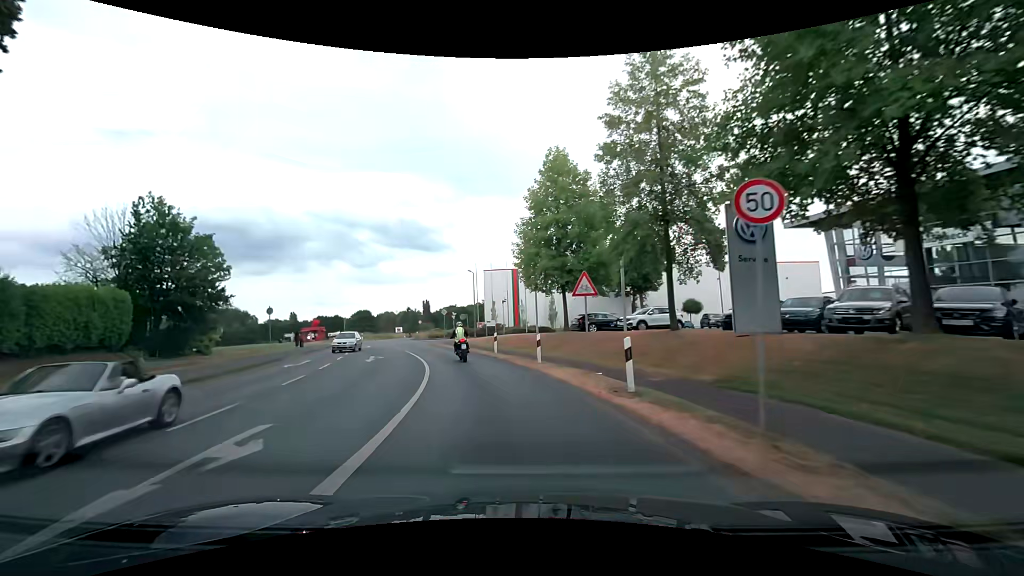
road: secondary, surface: asphalt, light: Day
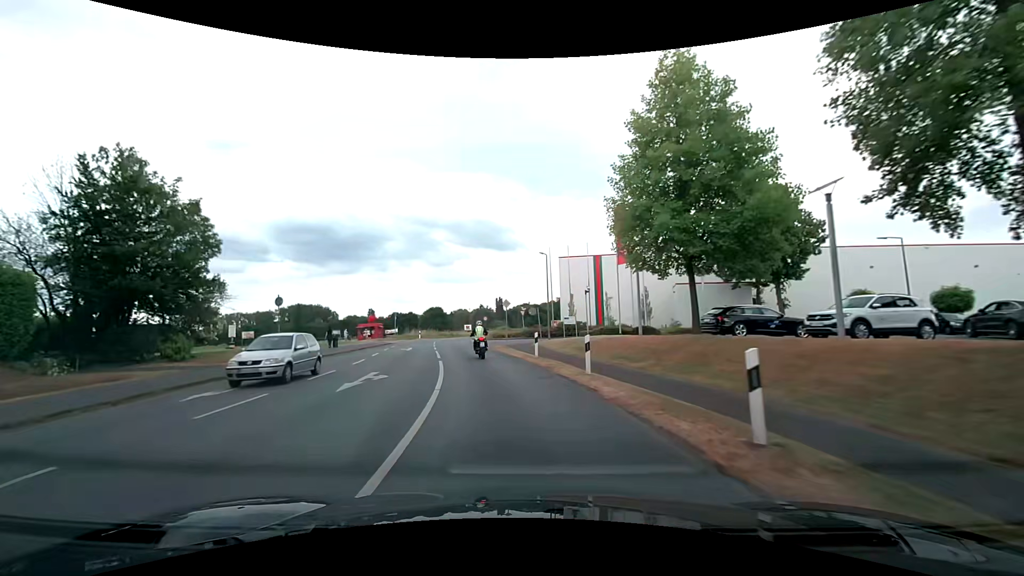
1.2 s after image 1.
(-1.0, +12.3) m; -9°
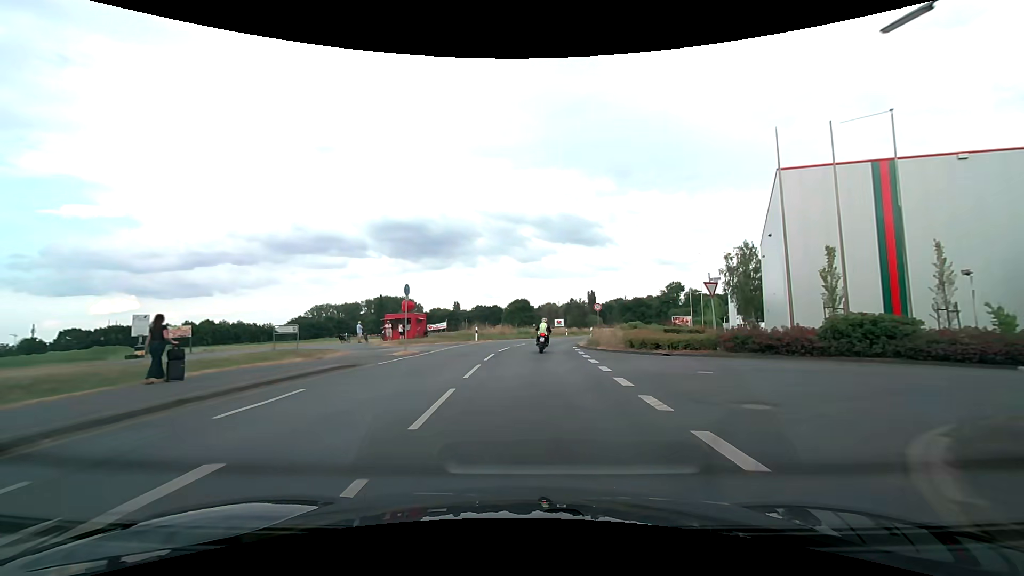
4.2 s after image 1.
(-3.8, +32.3) m; -10°
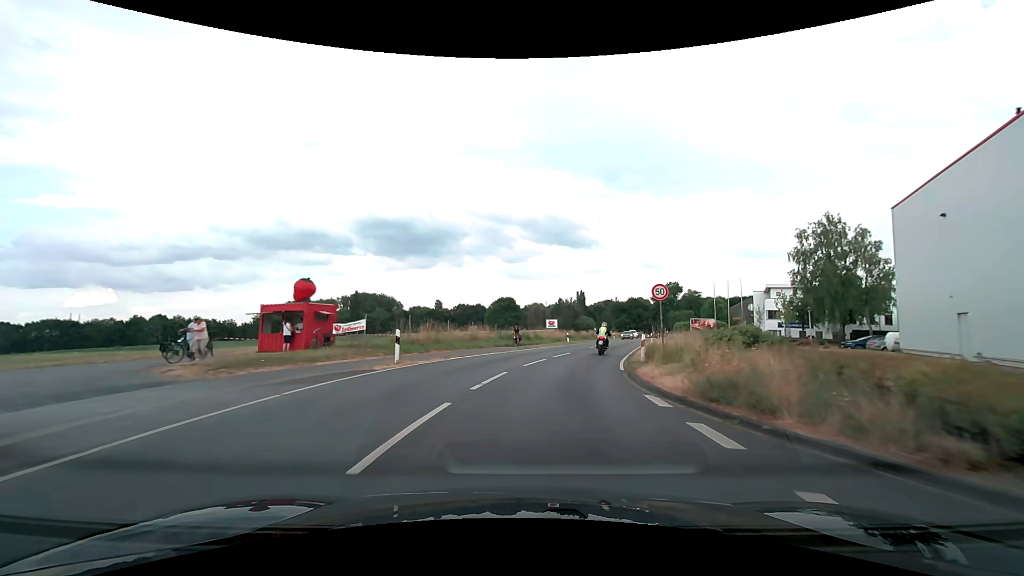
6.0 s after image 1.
(+0.2, +20.4) m; +2°
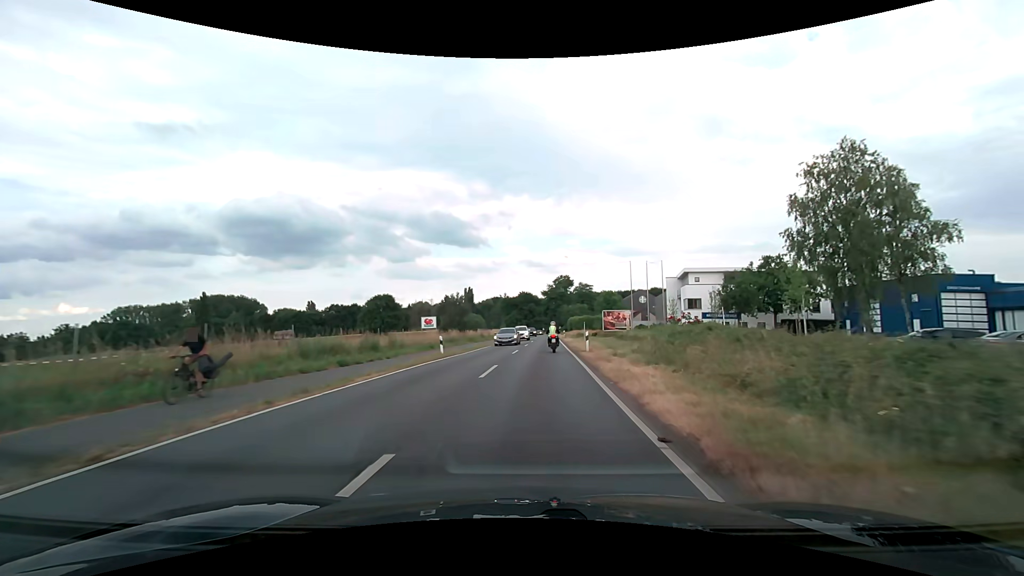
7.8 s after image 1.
(+2.4, +21.2) m; +13°
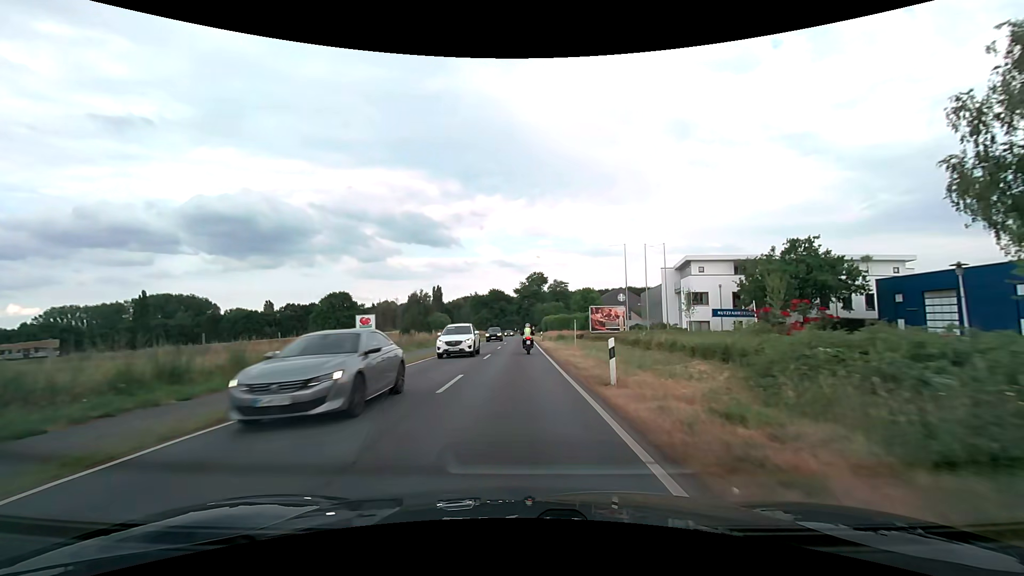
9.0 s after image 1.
(+0.6, +14.8) m; +3°
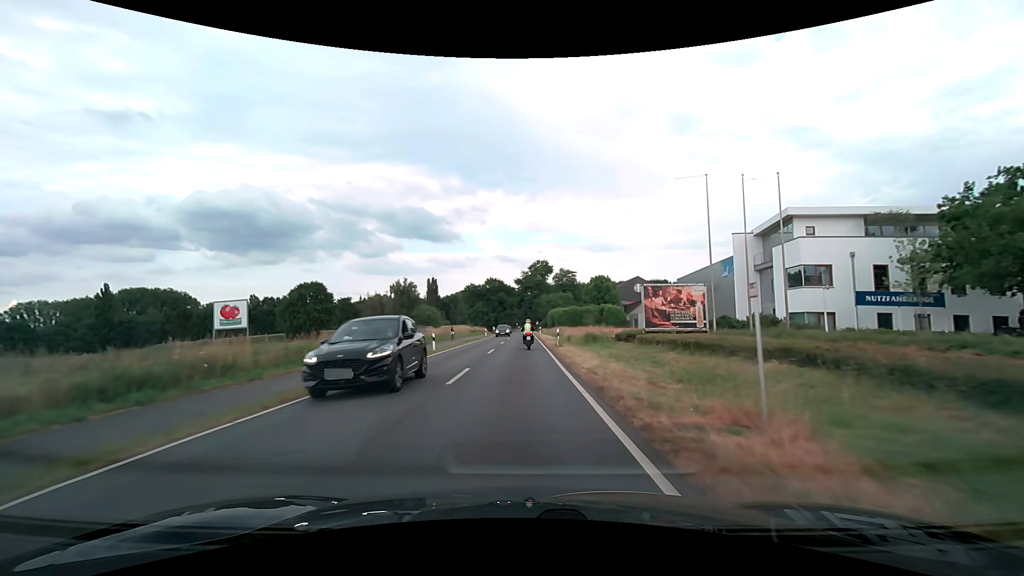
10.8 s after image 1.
(0.0, +23.5) m; 0°
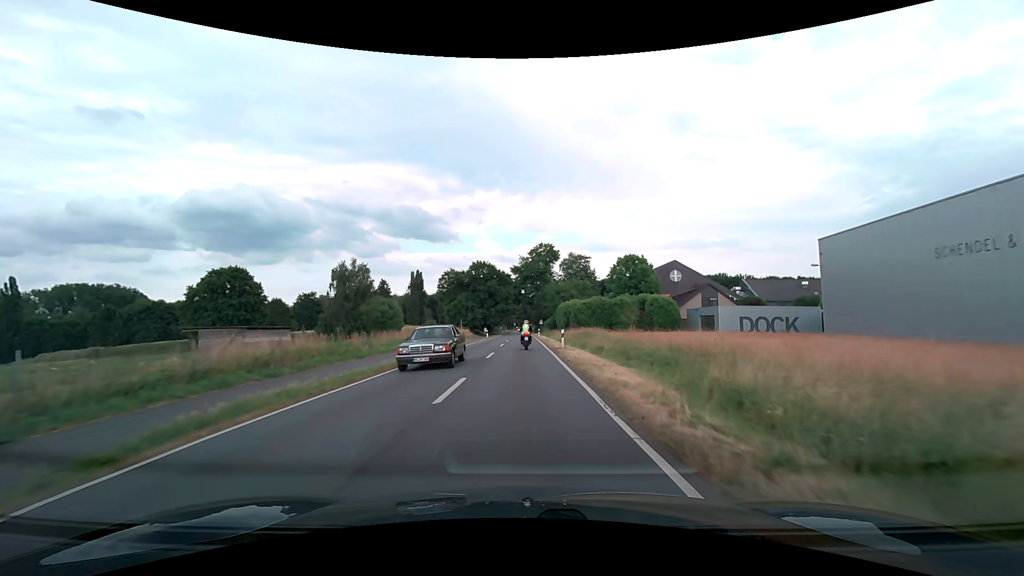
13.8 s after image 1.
(-0.1, +39.1) m; 0°
(0, +10) (0, +20) (0, +30) (0, +40) (0, +50) (0, +60) (0, +70) (0, +80) (0, +90) (0, +100) m
